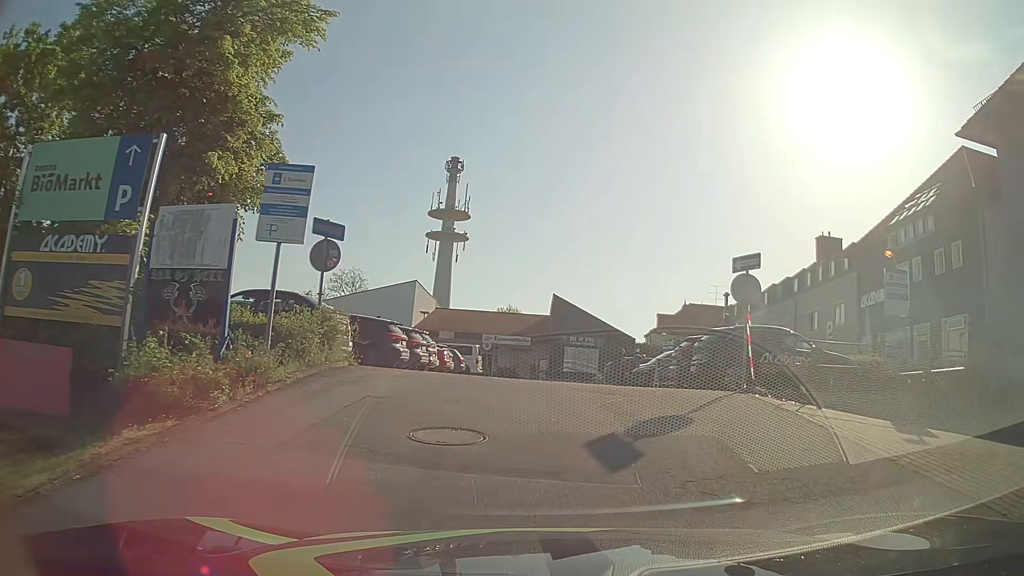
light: Day
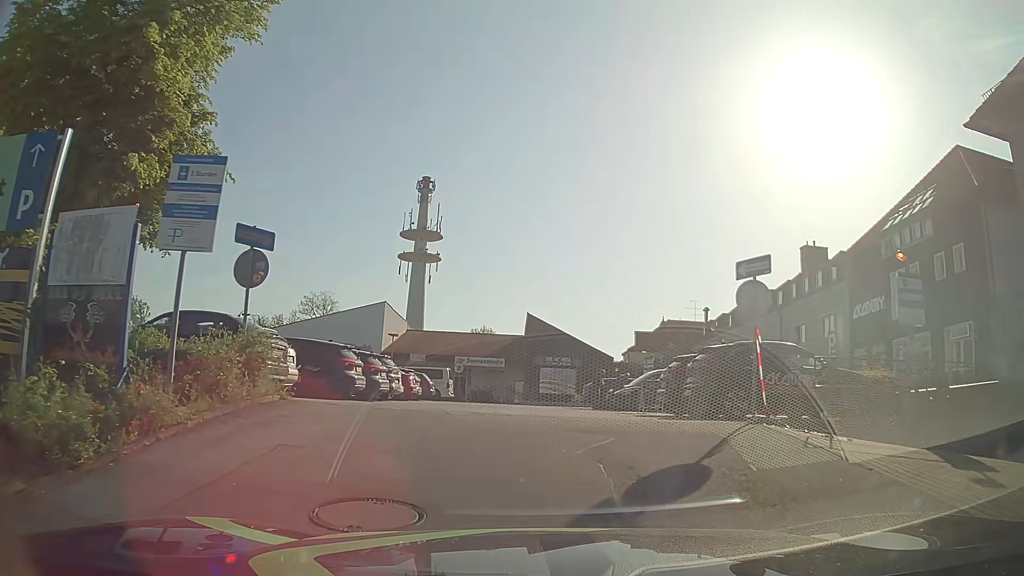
(0.0, +2.2) m; +2°
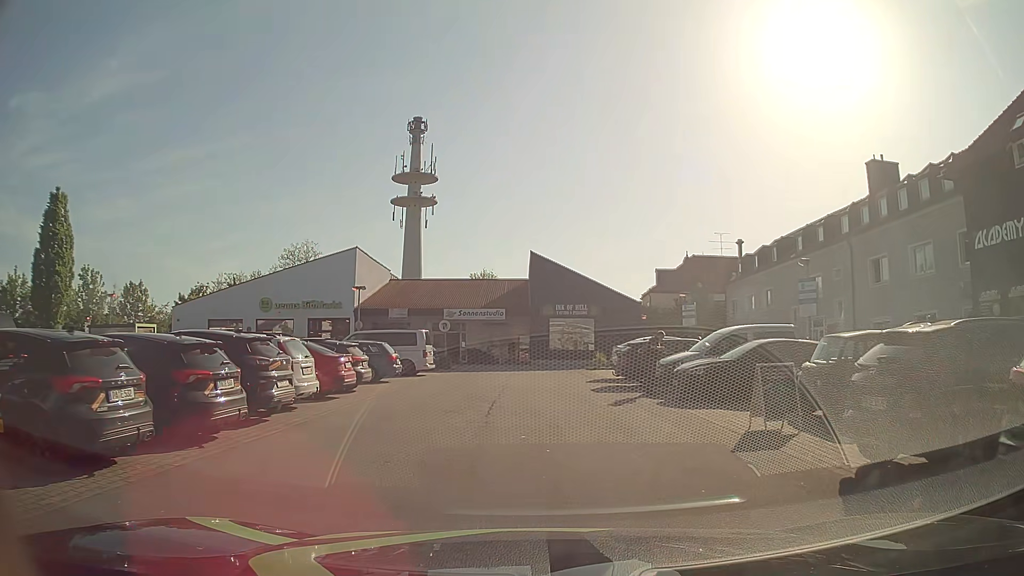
(-0.2, +10.4) m; -2°
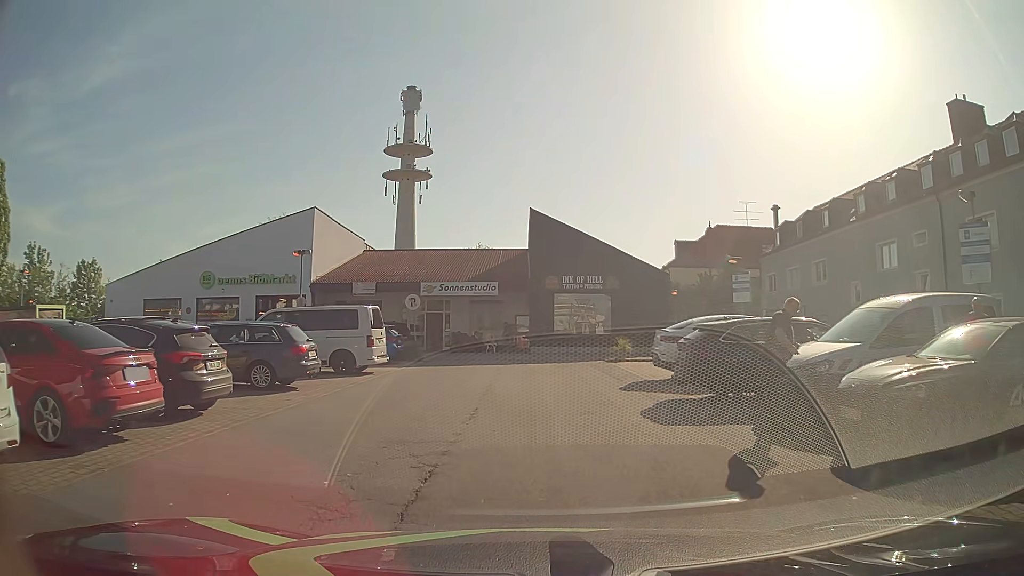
(+0.1, +9.3) m; 0°
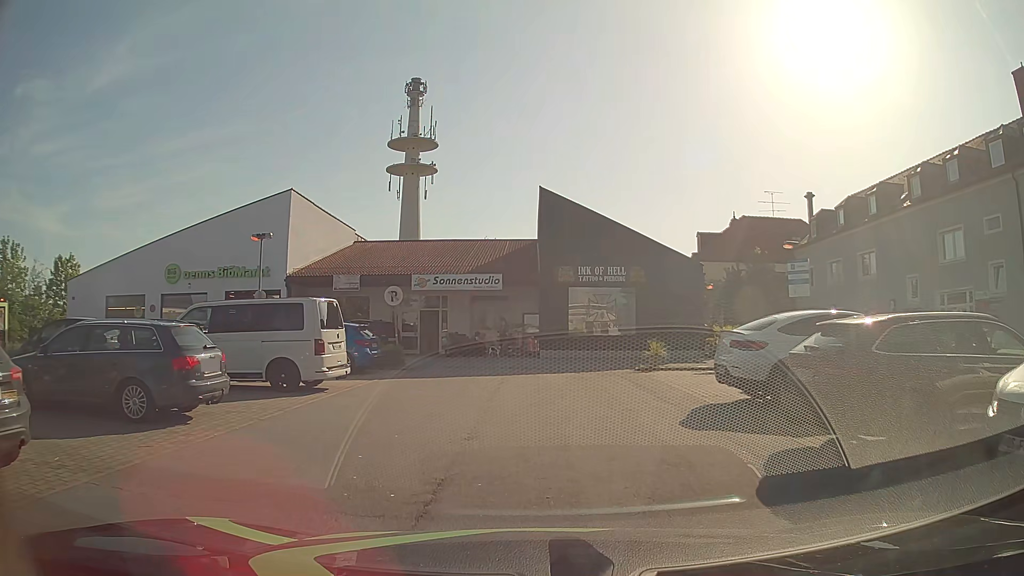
(0.0, +5.2) m; -1°
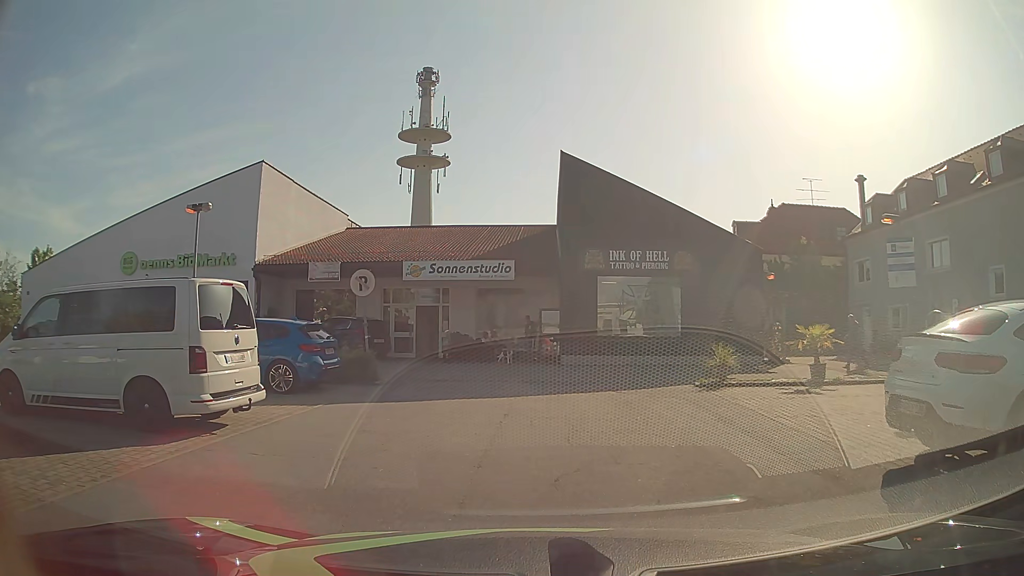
(-0.1, +5.5) m; -3°
